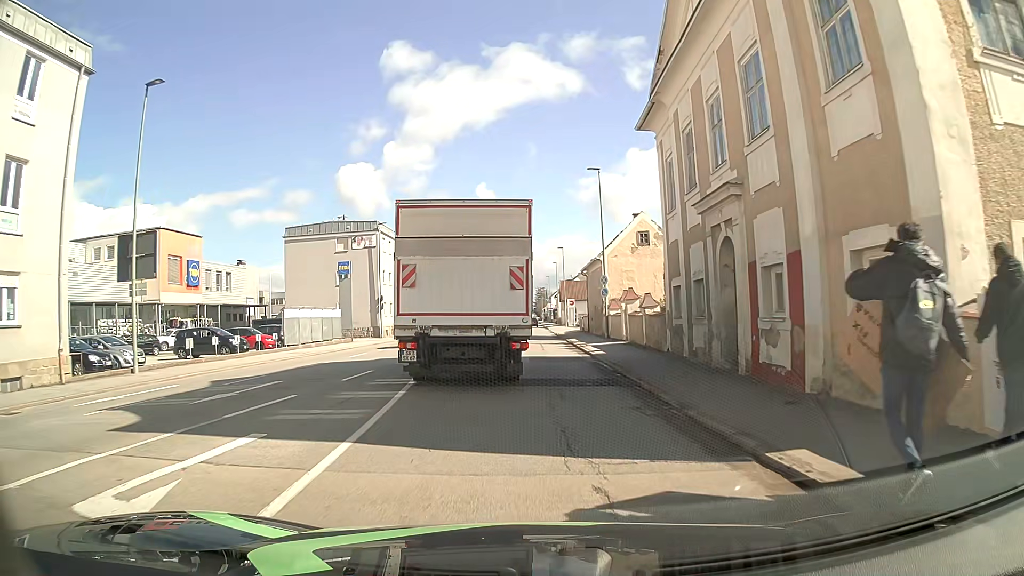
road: tertiary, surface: asphalt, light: Day
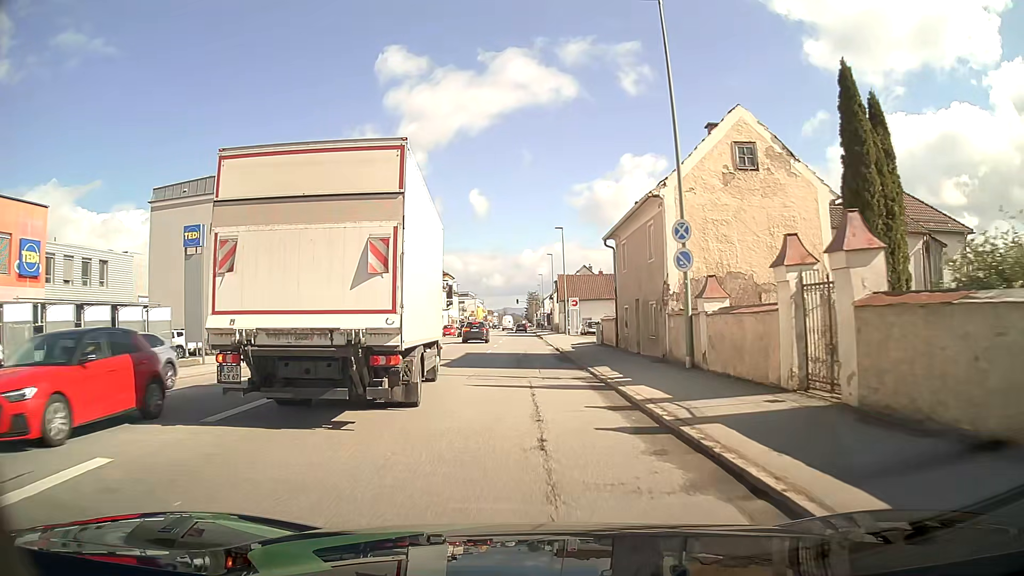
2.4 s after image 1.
(0.0, +23.4) m; +1°
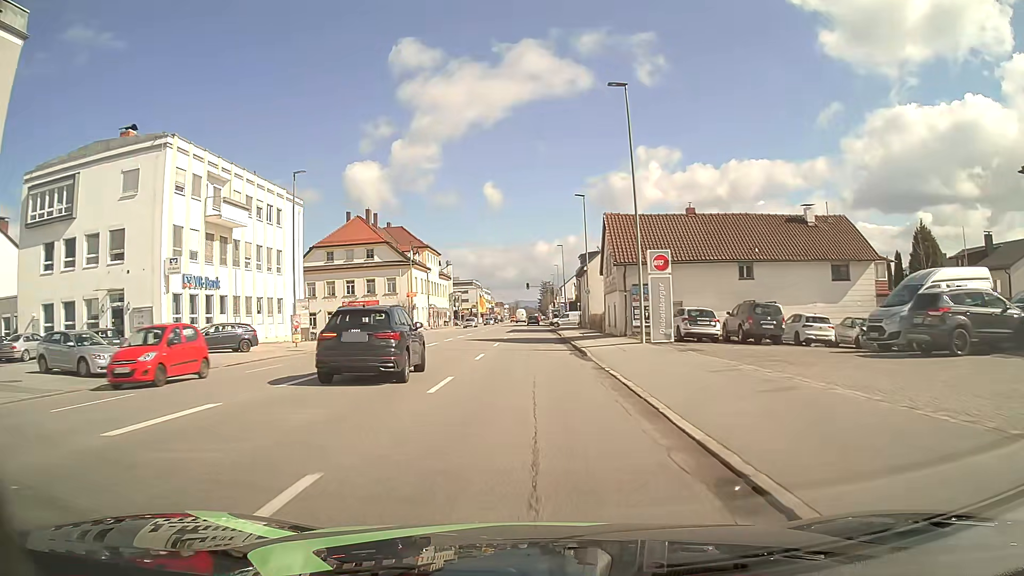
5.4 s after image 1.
(-0.6, +38.6) m; -2°
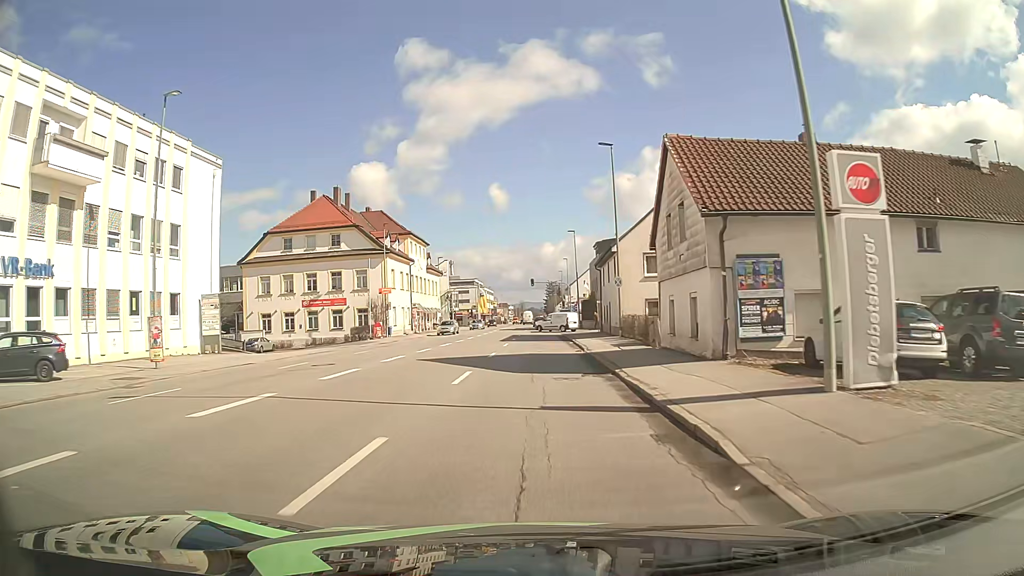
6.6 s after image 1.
(0.0, +16.1) m; 0°
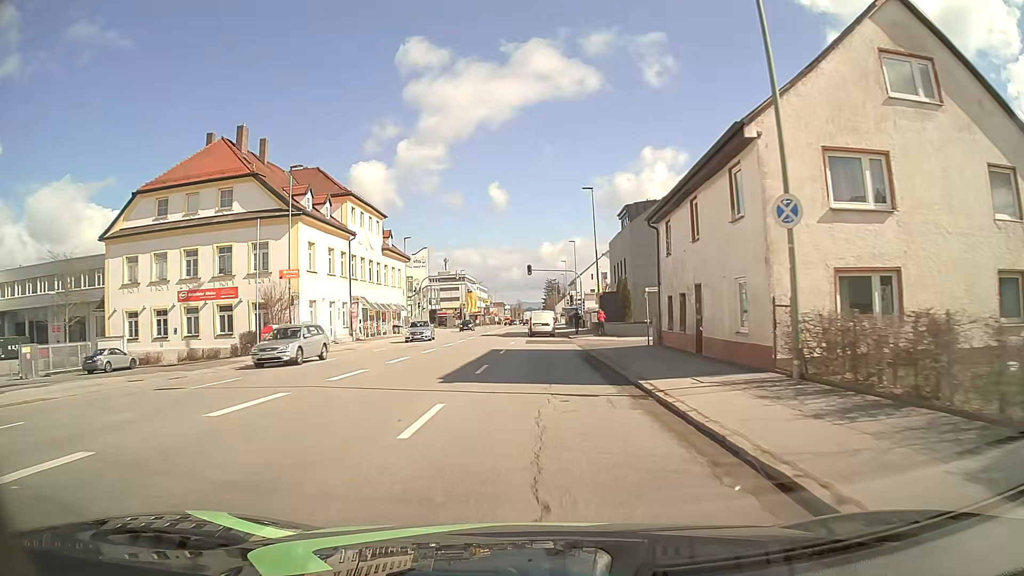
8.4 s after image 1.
(0.0, +24.1) m; 0°
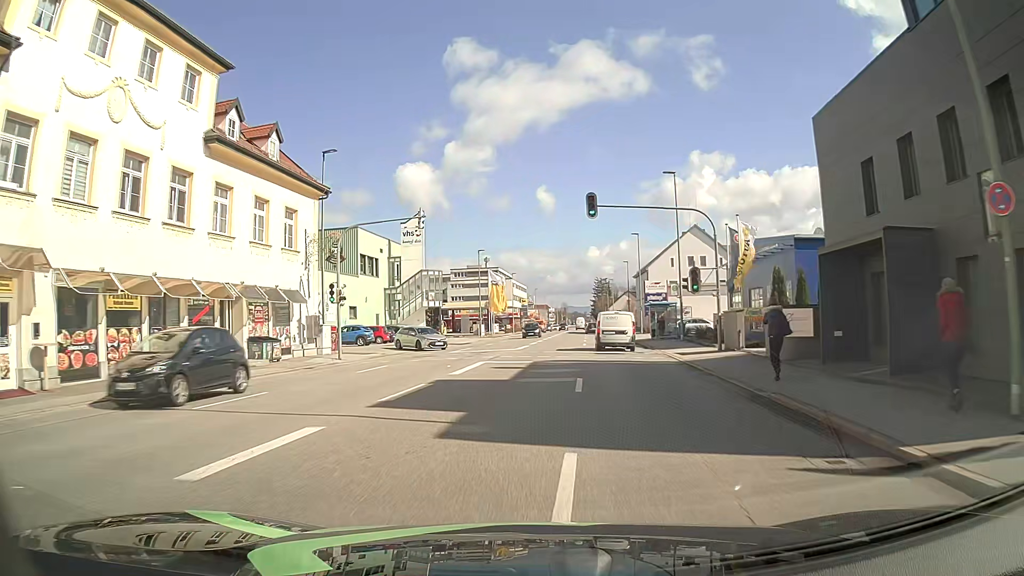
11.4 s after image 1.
(-0.7, +39.7) m; -4°
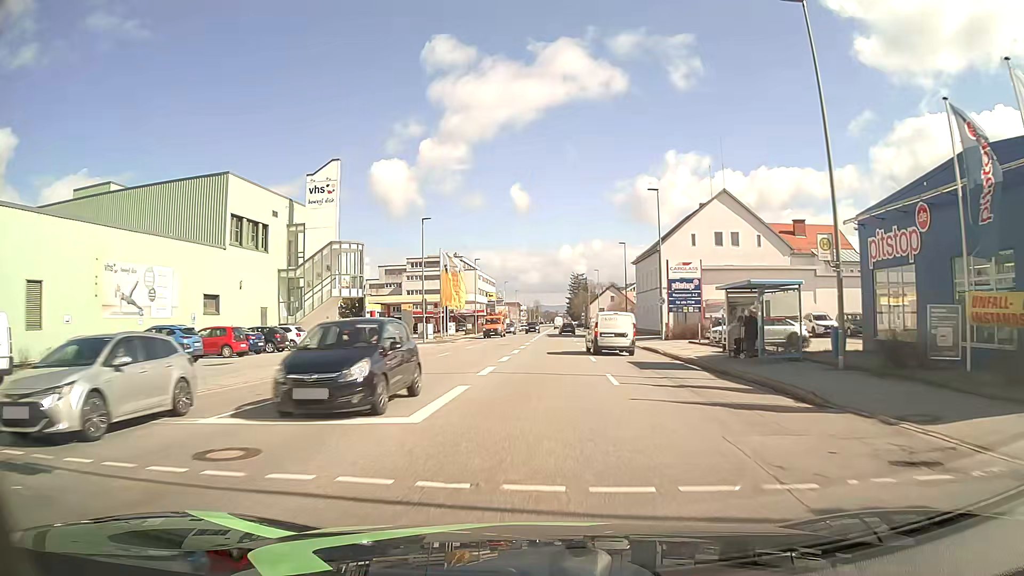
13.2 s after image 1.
(+0.4, +24.1) m; +3°
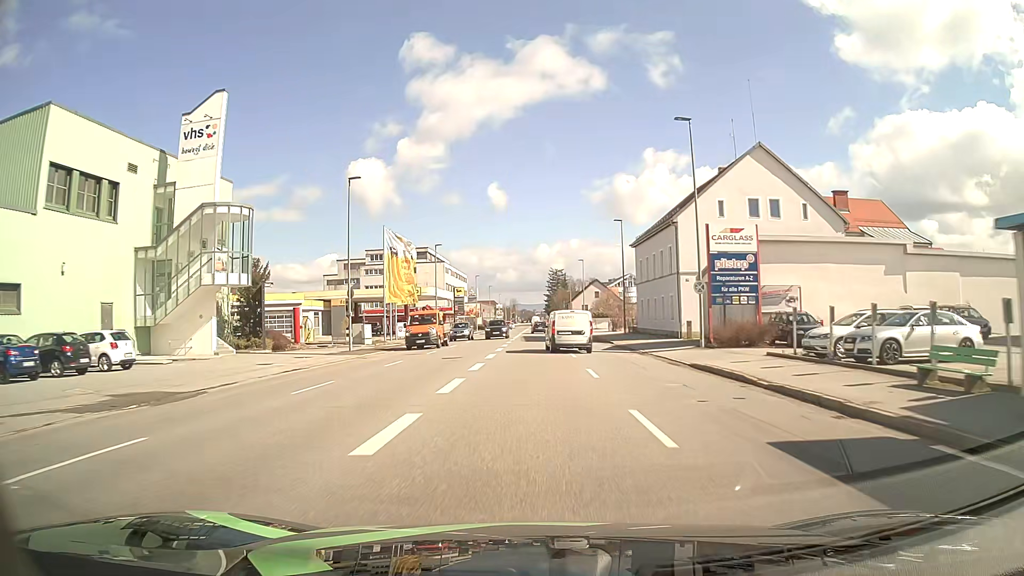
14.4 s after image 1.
(+0.3, +16.5) m; +2°
(0, +10) (0, +20) (0, +30) (0, +40) (0, +50) (0, +60) (0, +70) (0, +80) (0, +90) (0, +100) m
